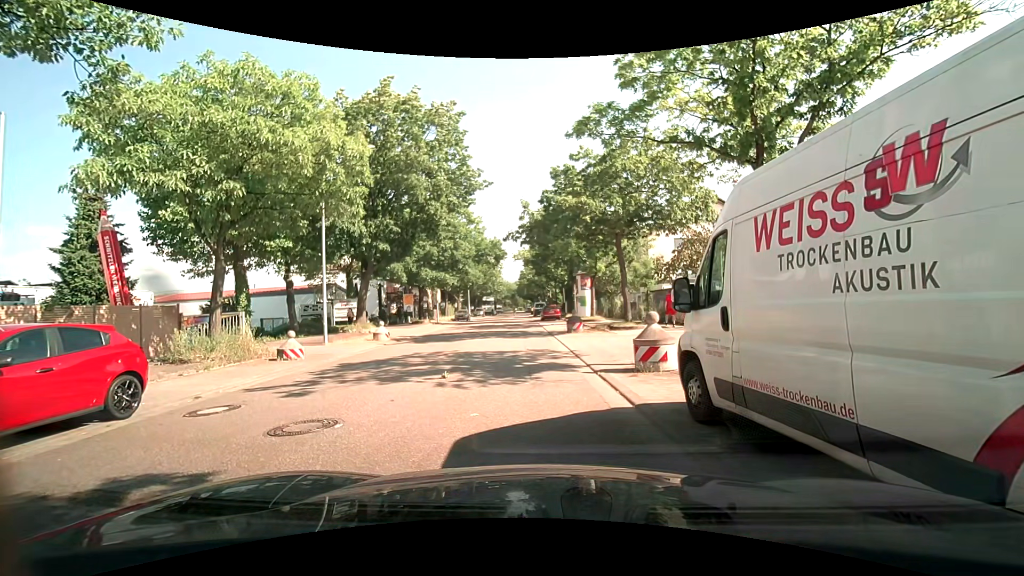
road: residential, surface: asphalt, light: Day
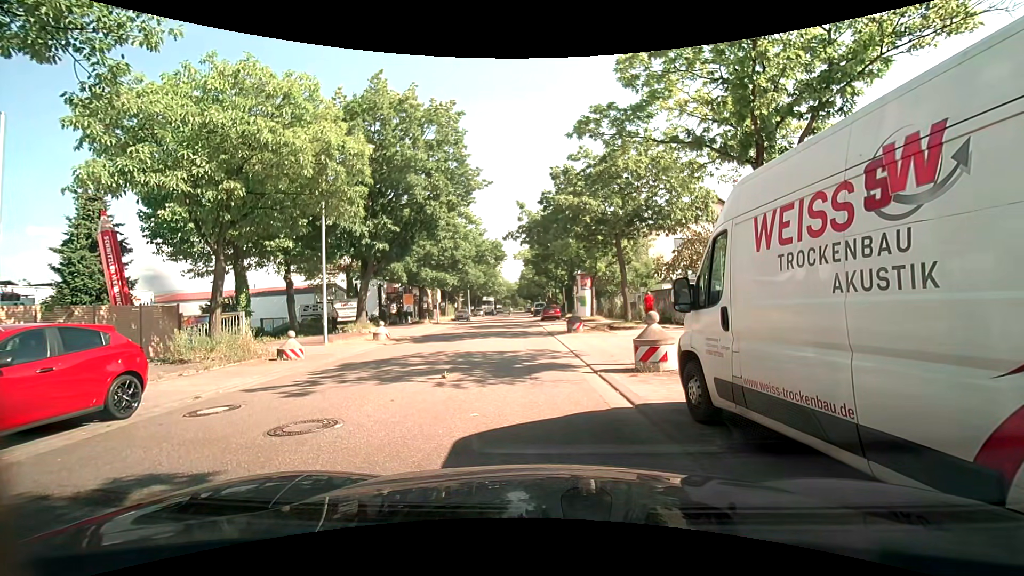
(0.0, 0.0) m; 0°
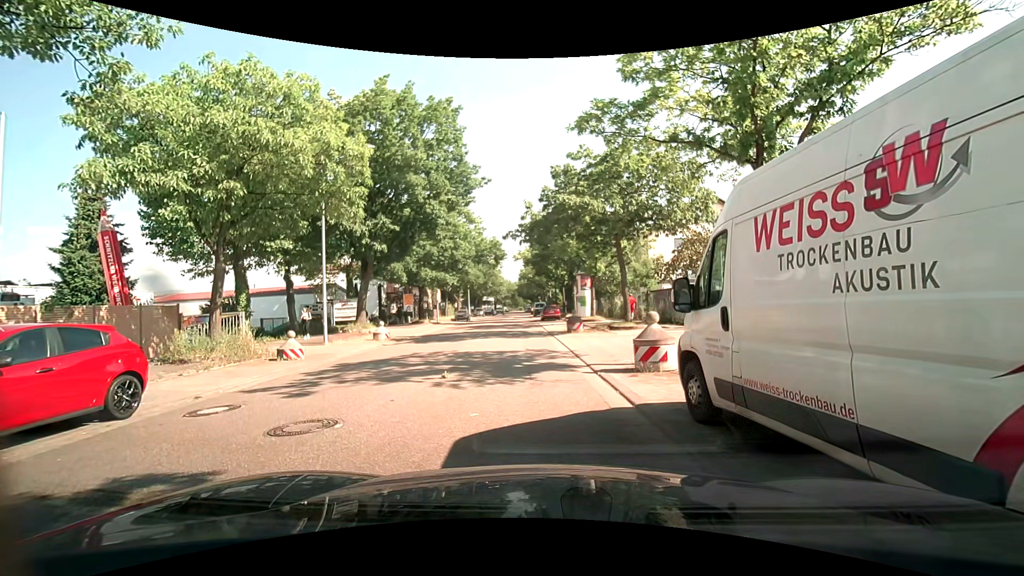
(0.0, 0.0) m; 0°
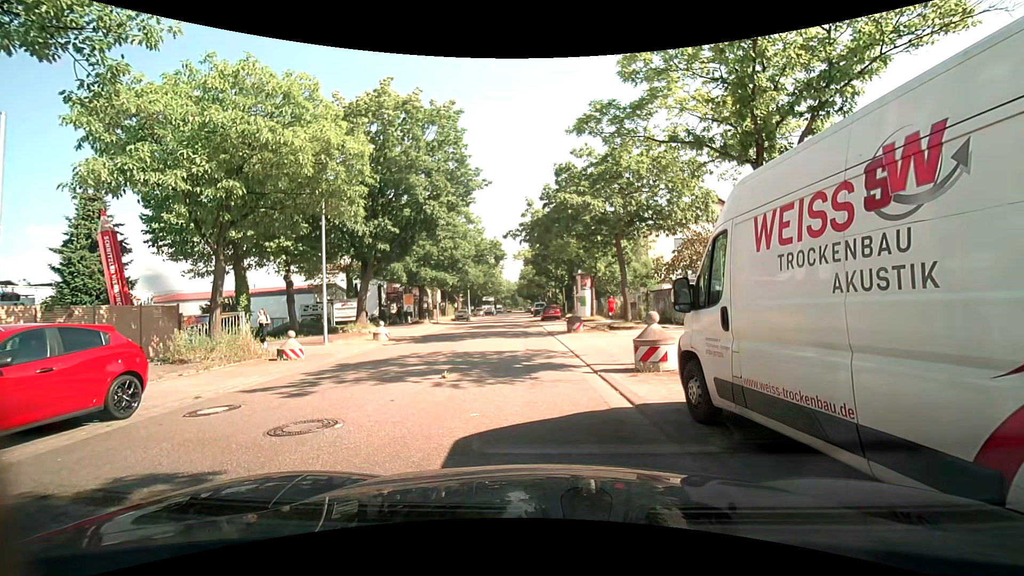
(0.0, 0.0) m; 0°
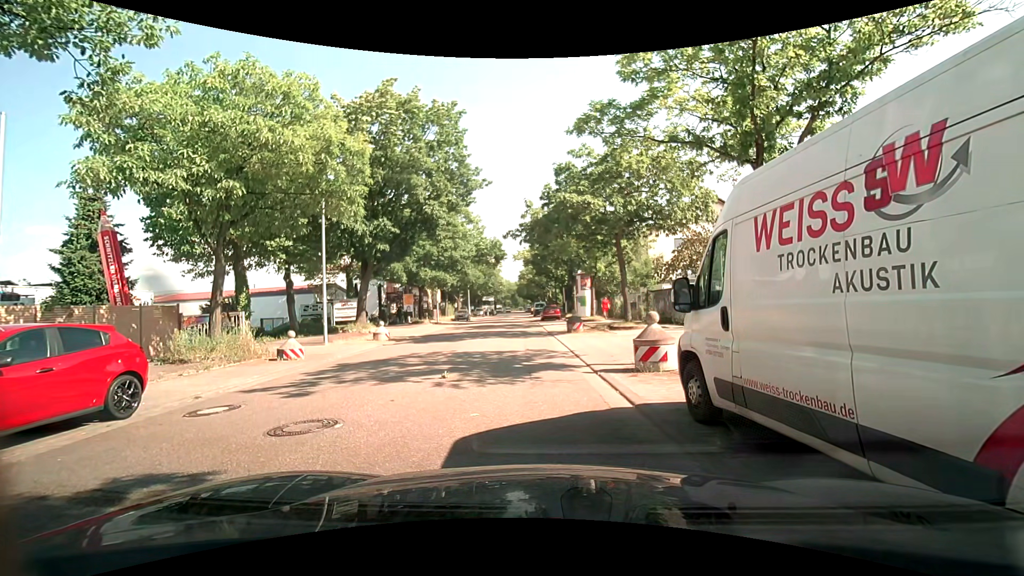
(0.0, 0.0) m; 0°
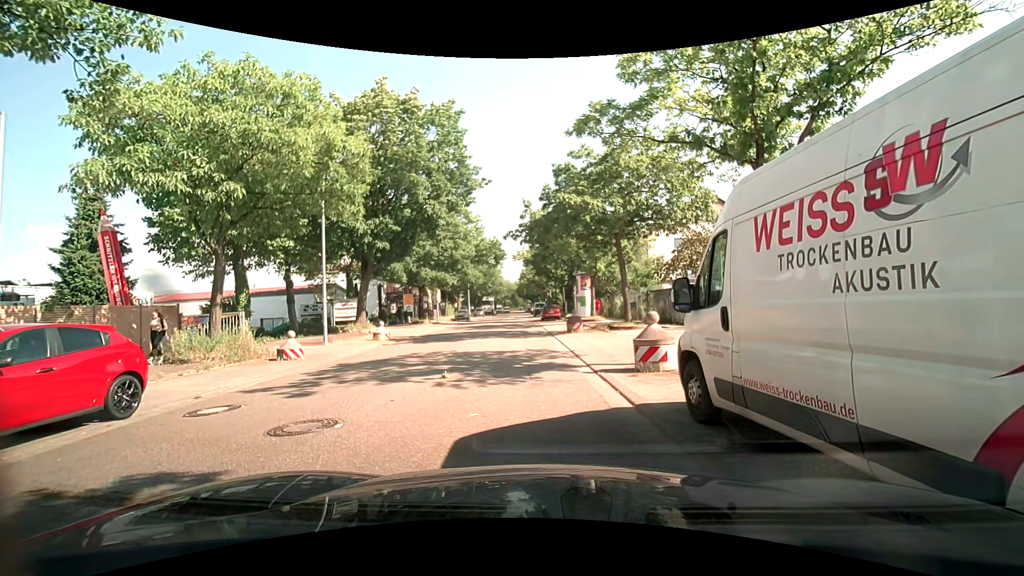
(0.0, 0.0) m; 0°
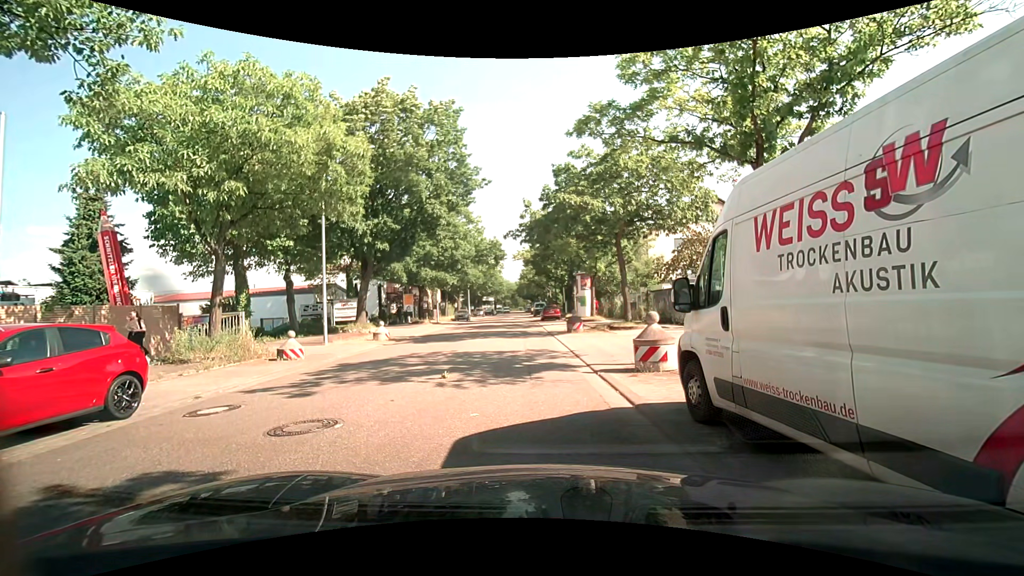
(0.0, 0.0) m; 0°
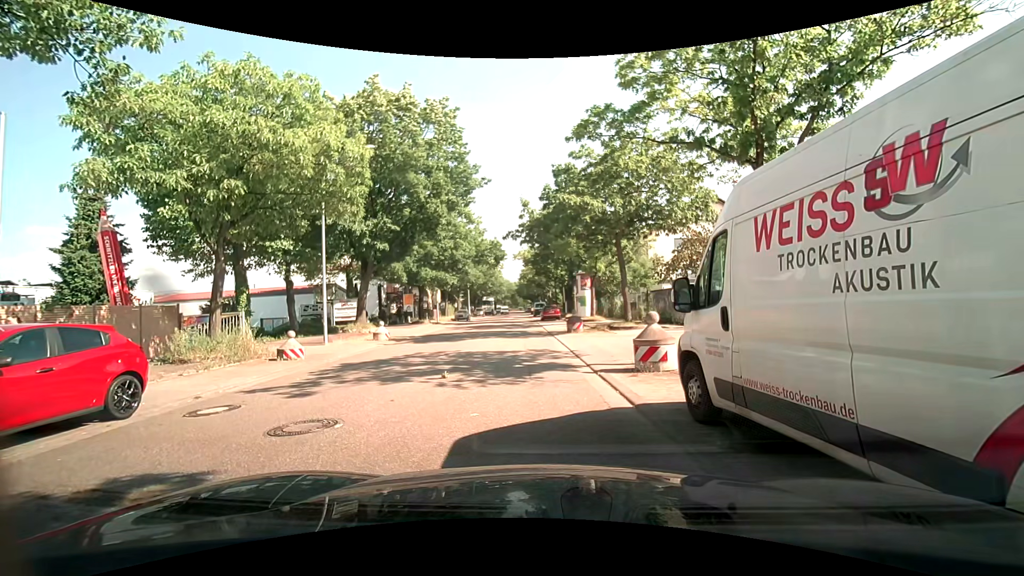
(0.0, 0.0) m; 0°
